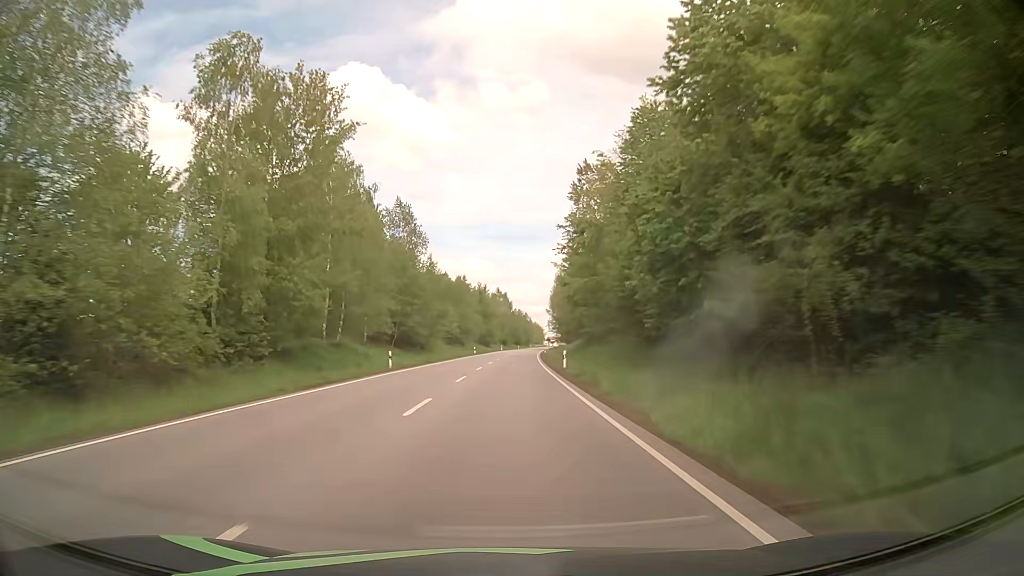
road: primary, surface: asphalt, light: Day
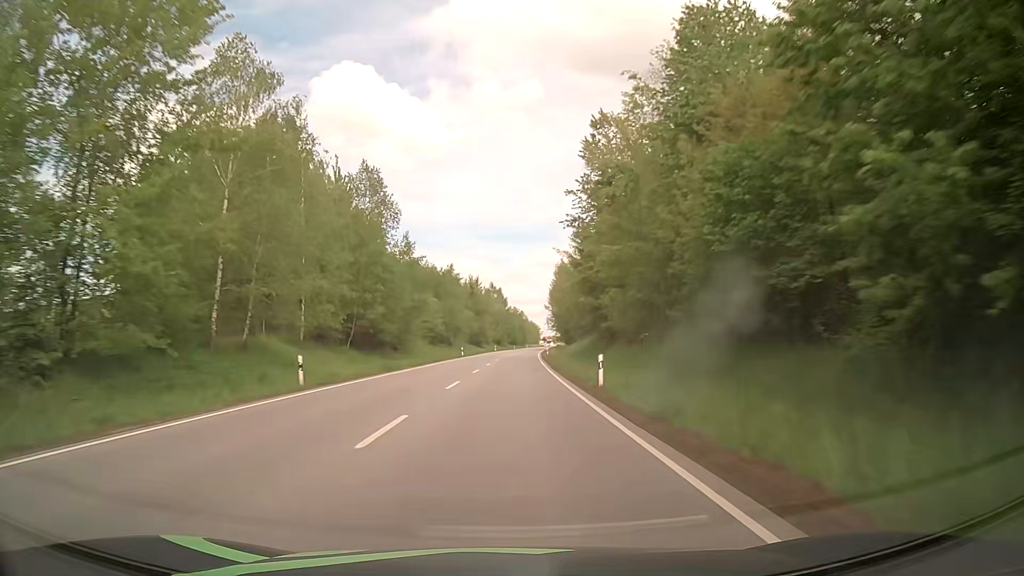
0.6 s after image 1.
(-0.1, +15.7) m; 0°
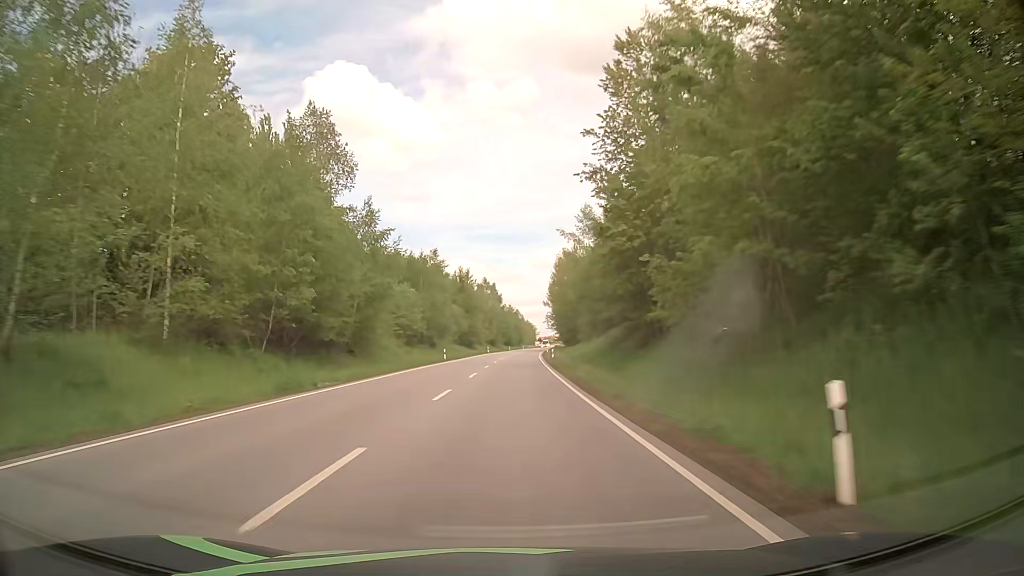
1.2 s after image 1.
(0.0, +15.7) m; 0°
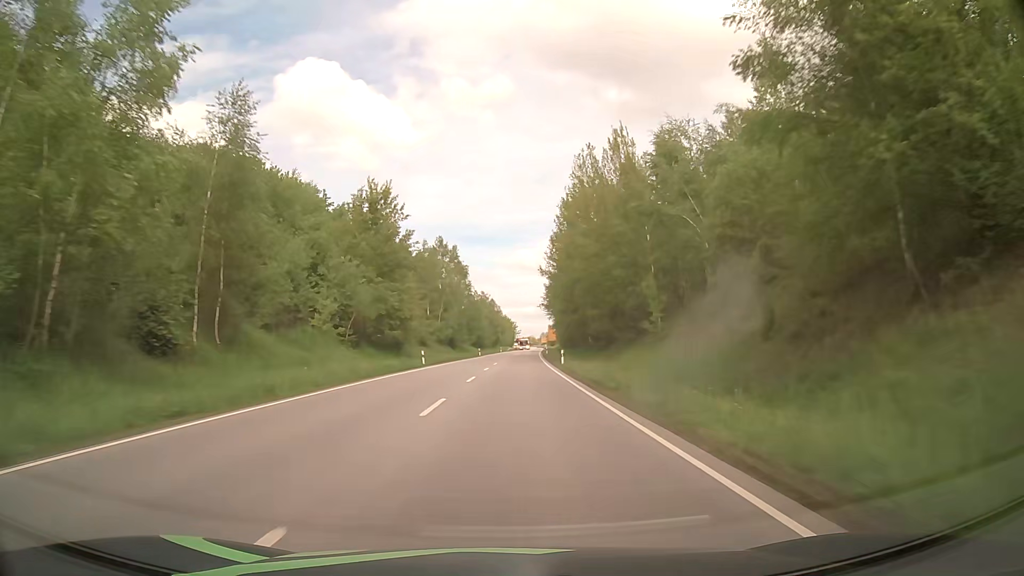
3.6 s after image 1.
(+0.9, +62.9) m; +2°
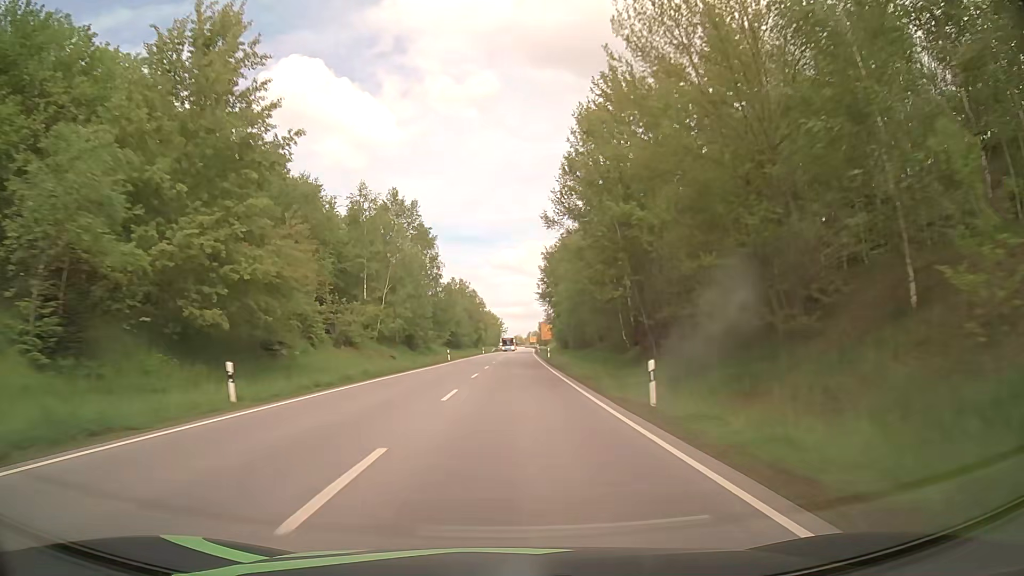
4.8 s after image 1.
(+0.4, +31.4) m; +1°
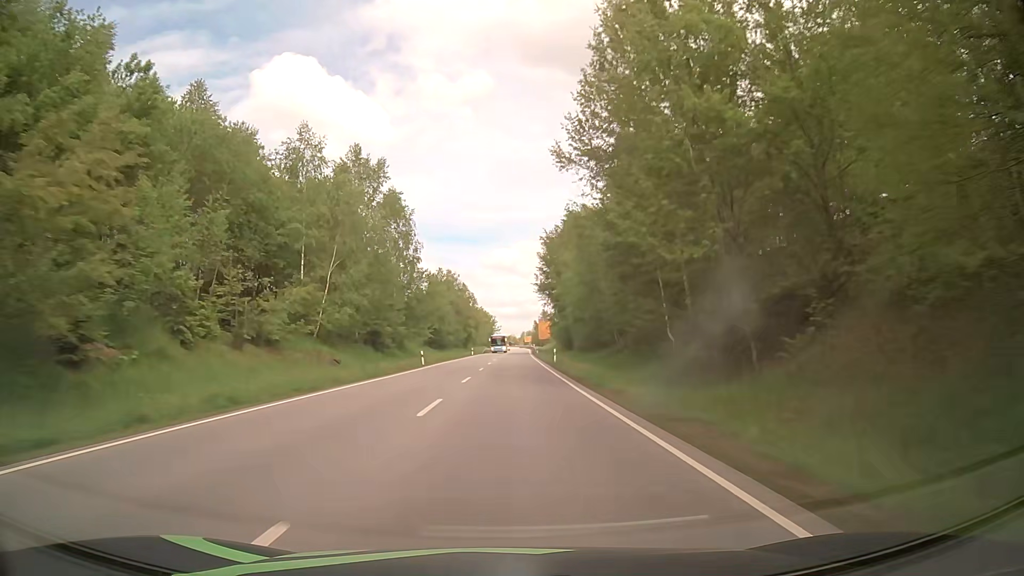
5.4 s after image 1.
(+0.1, +15.7) m; +1°
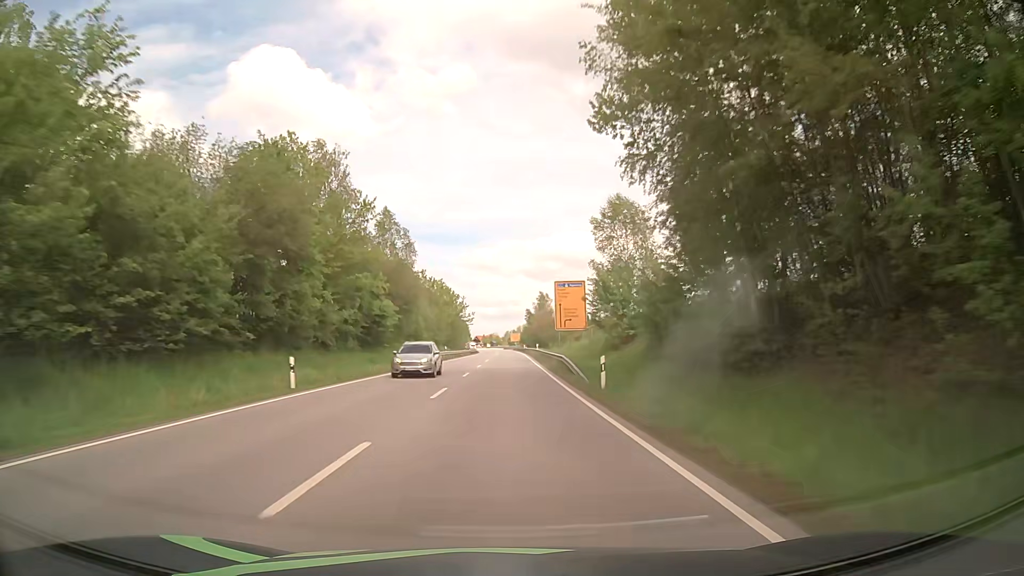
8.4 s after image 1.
(+1.1, +78.4) m; +1°
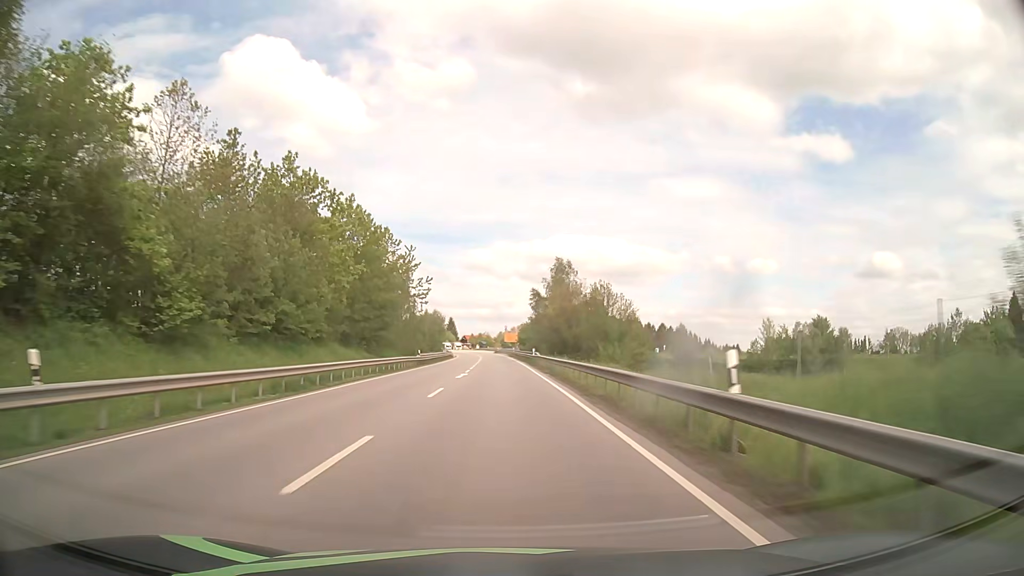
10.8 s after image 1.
(+0.4, +62.6) m; +1°
(0, +10) (0, +20) (0, +30) (0, +40) (0, +50) (0, +60) (-1, +70) (-1, +80) (-1, +90) (-2, +100) m
